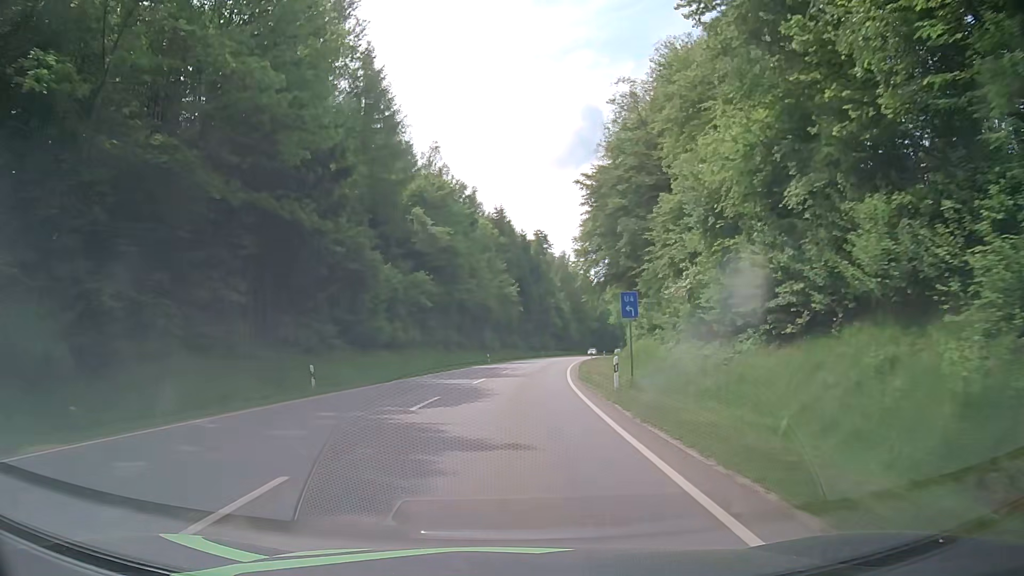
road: secondary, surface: asphalt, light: Day
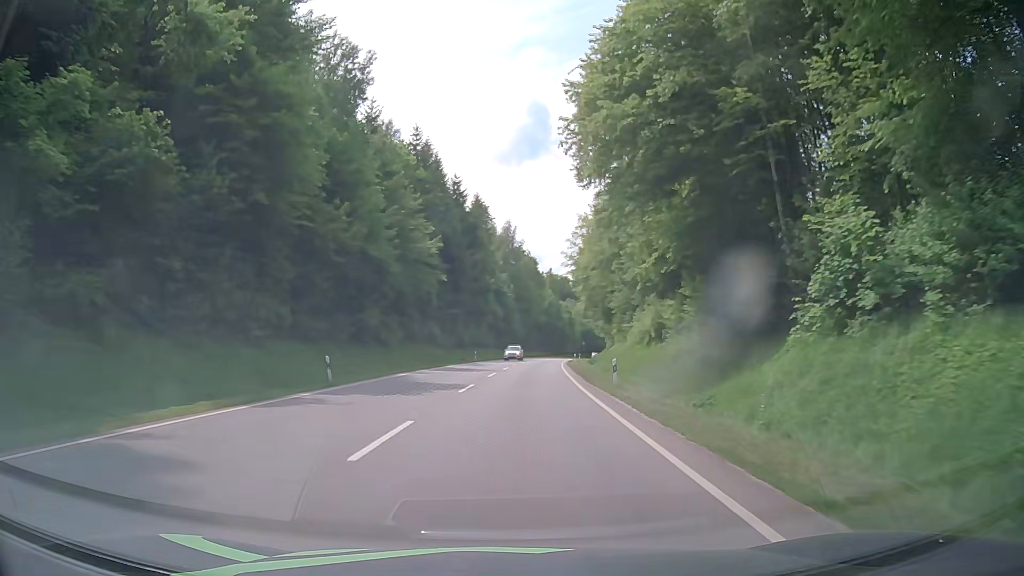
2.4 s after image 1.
(+2.5, +43.1) m; +5°
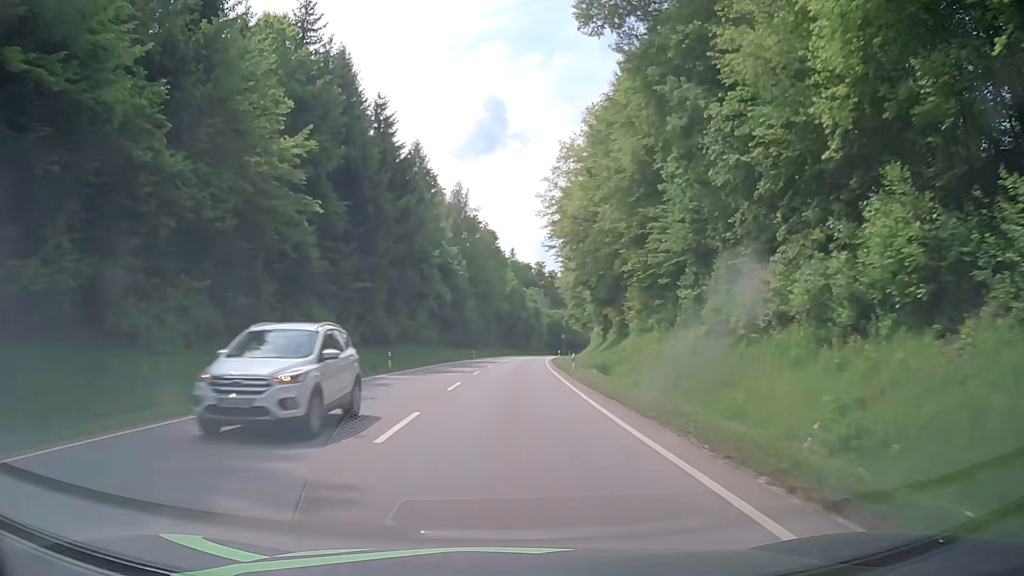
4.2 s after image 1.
(+1.5, +32.4) m; +4°
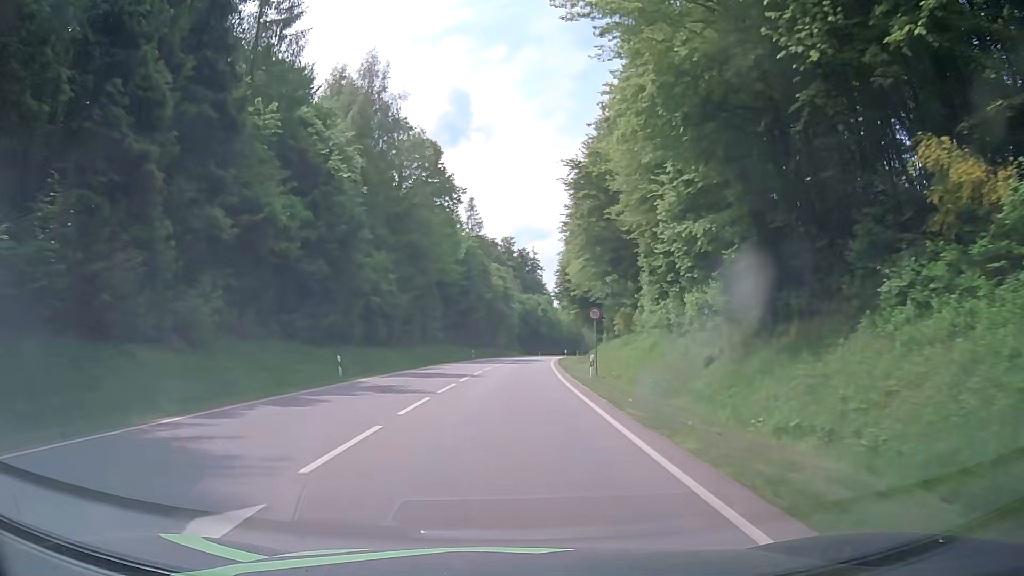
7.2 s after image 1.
(+1.5, +54.1) m; +2°
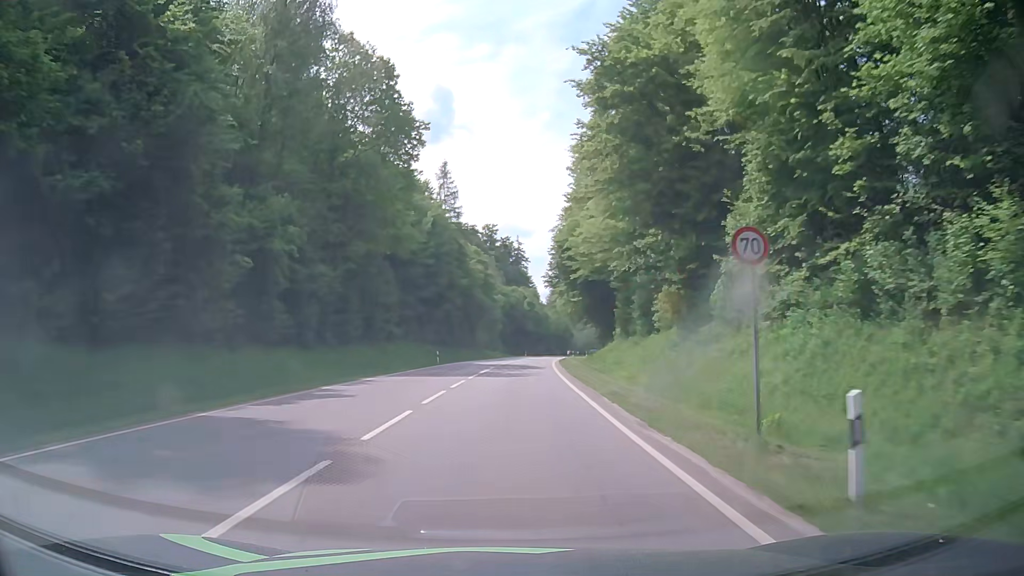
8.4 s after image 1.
(+0.4, +21.6) m; +2°
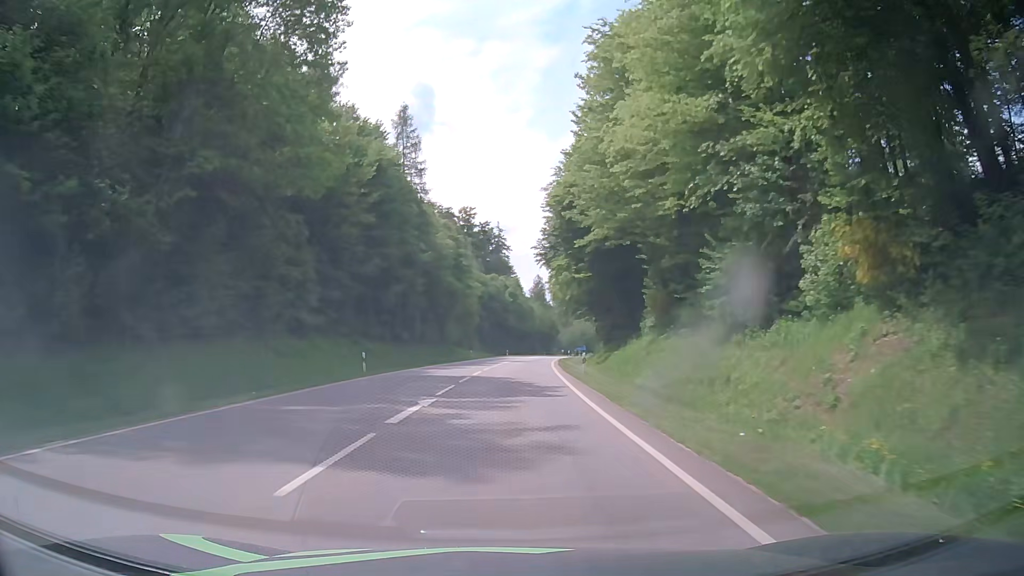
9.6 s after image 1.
(+0.2, +21.6) m; +1°
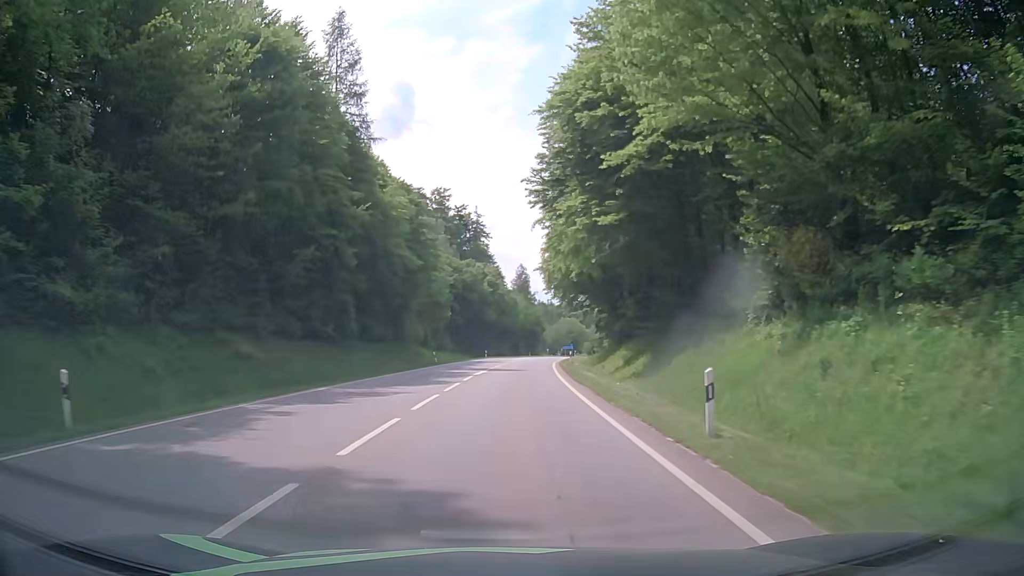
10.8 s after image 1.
(+0.3, +21.6) m; +2°
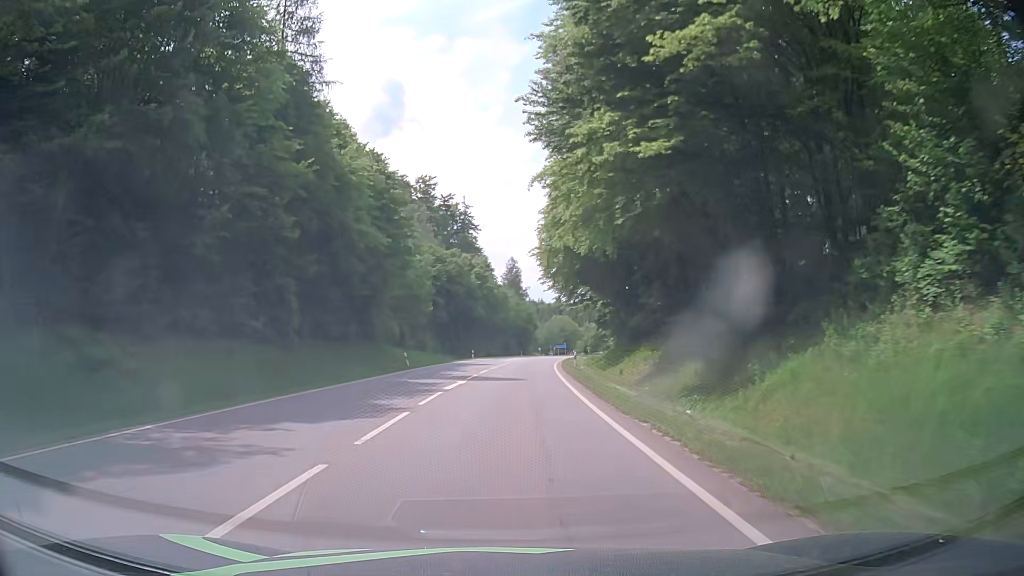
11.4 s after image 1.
(+0.1, +10.8) m; +1°
(0, +10) (0, +20) (+1, +30) (+1, +40) (+2, +50) (+3, +60) (+4, +70) (+5, +80) (+6, +90) (+7, +100) m
